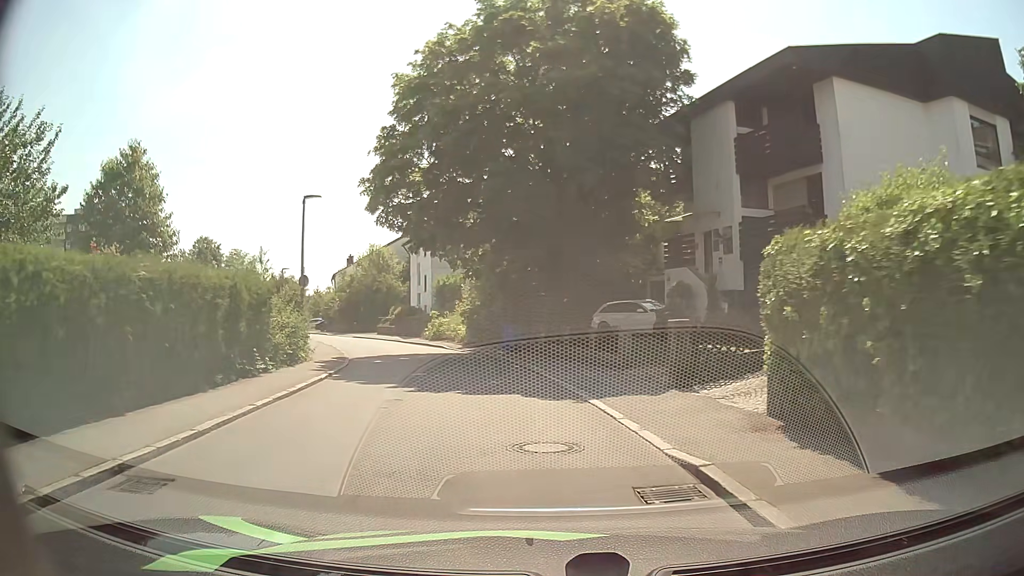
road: residential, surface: asphalt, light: Day
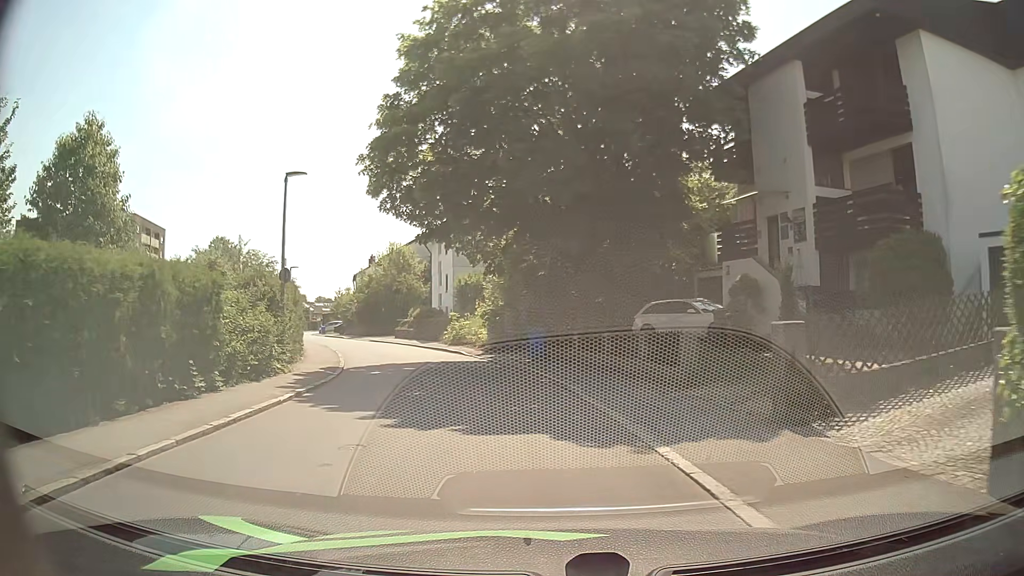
(0.0, +4.0) m; -2°
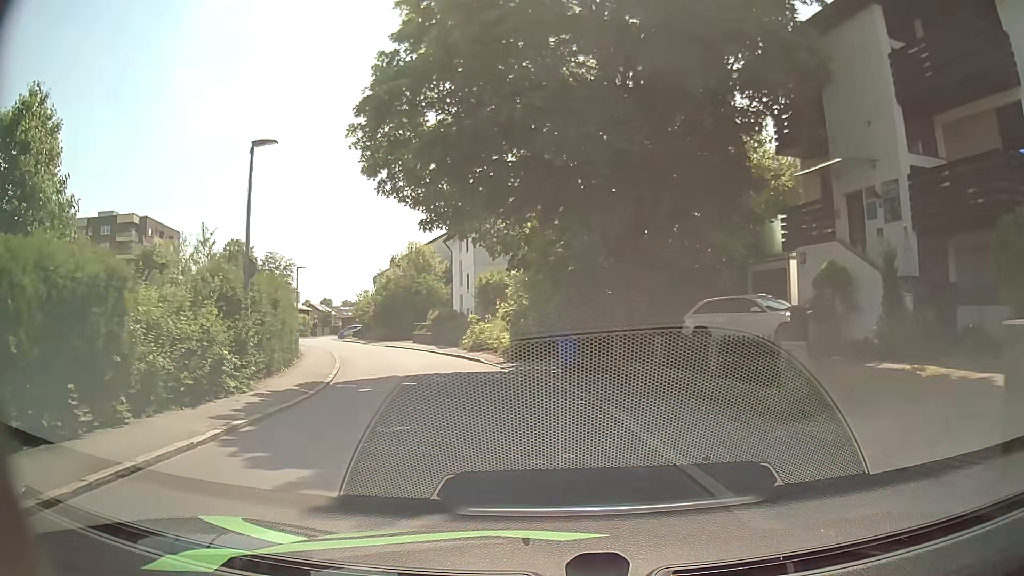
(-0.1, +3.9) m; -1°
(-1, +10) (-3, +20) (-6, +29) (-10, +39) (-14, +48) (-18, +57) (-23, +66) (-27, +75) (-31, +84) (-35, +93) m
